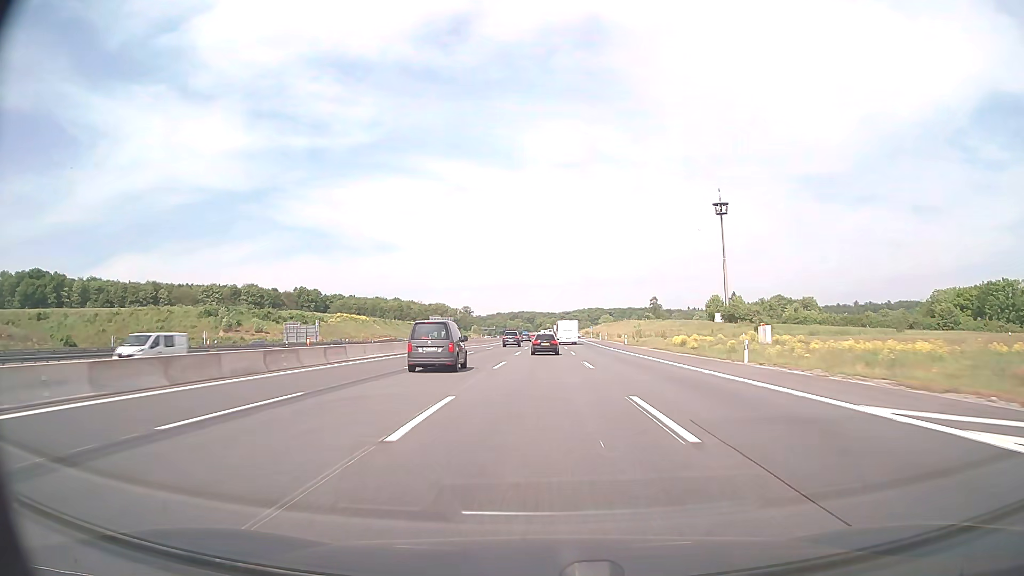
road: motorway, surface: asphalt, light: Day
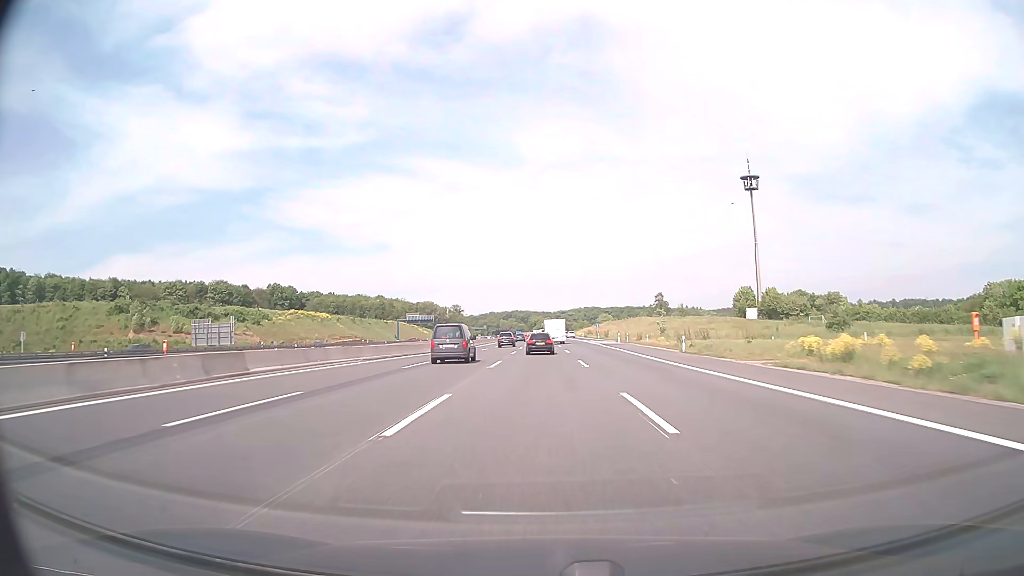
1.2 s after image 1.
(+0.2, +35.8) m; +1°
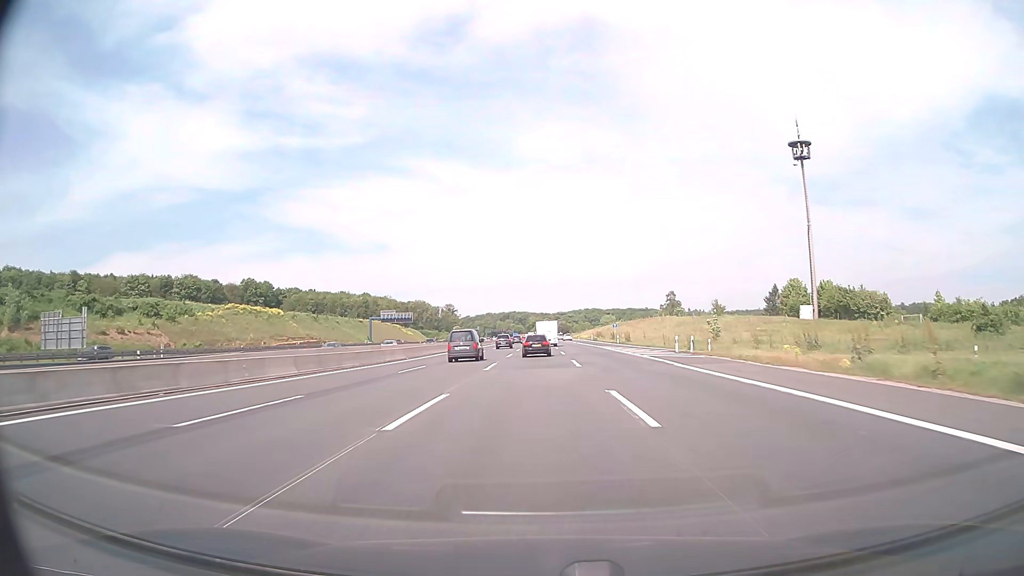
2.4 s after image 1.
(+0.1, +35.6) m; 0°
